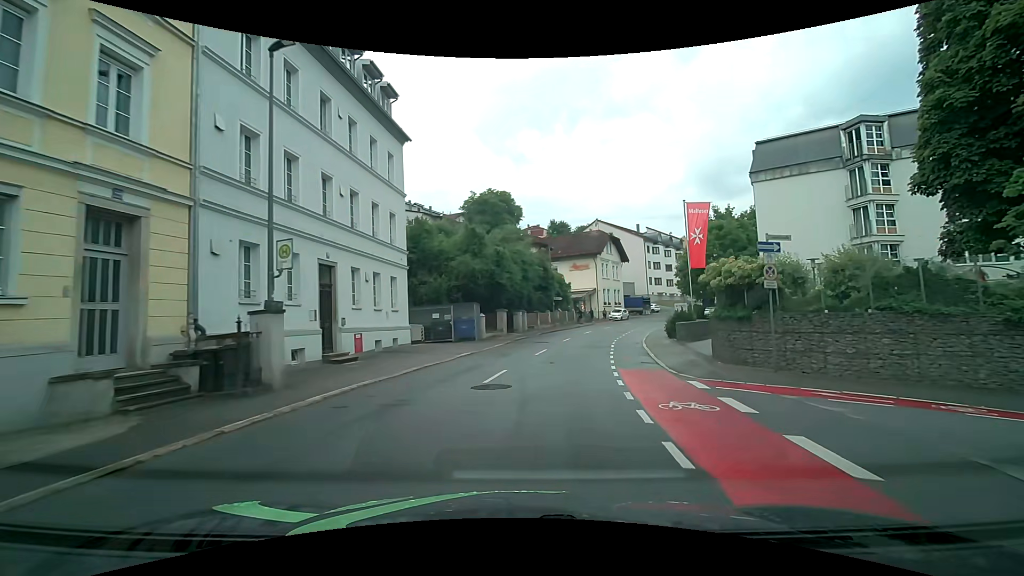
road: tertiary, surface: asphalt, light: Day
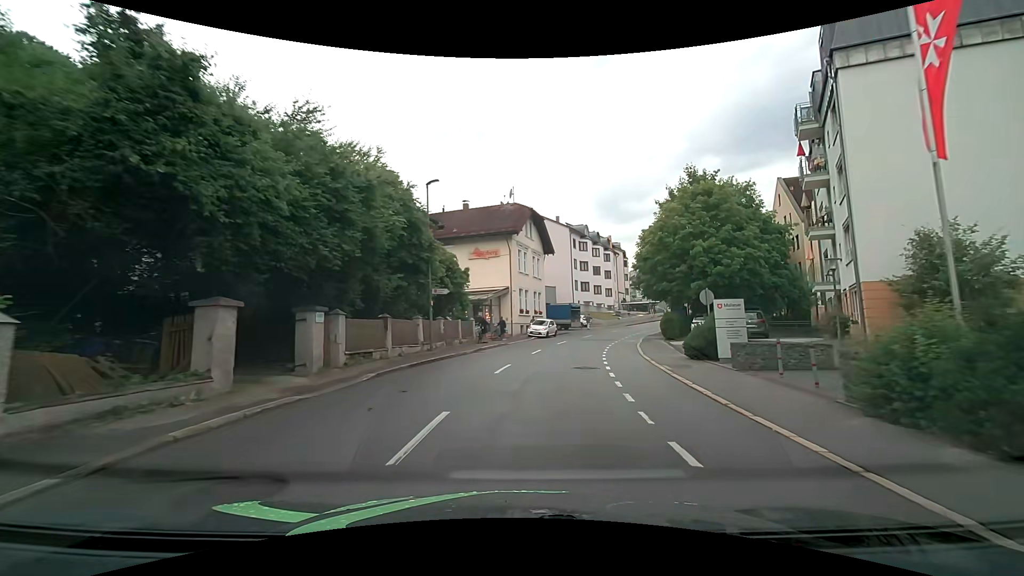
(+2.9, +24.0) m; +13°
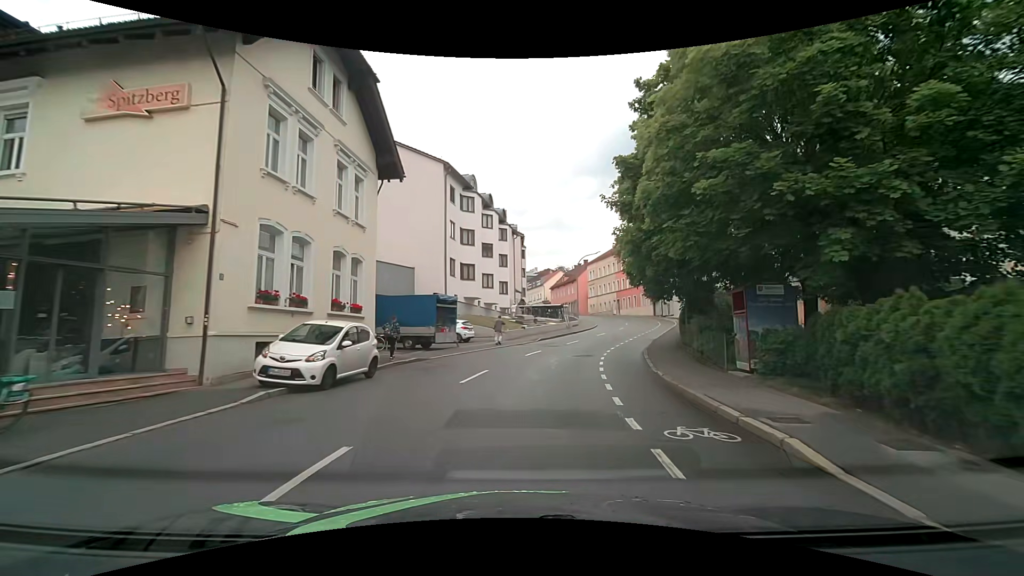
(+3.2, +28.5) m; +14°
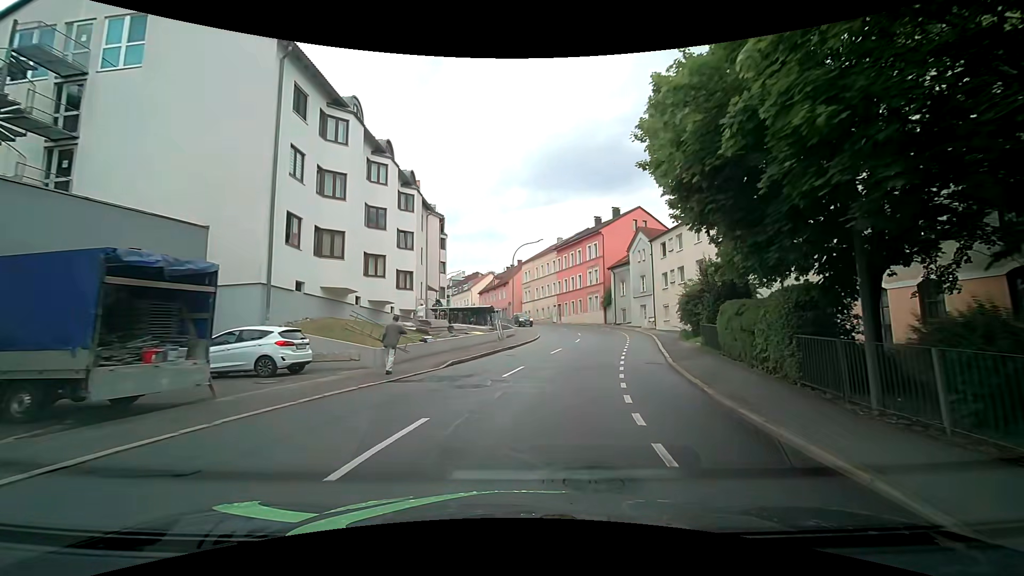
(+1.0, +15.9) m; +8°
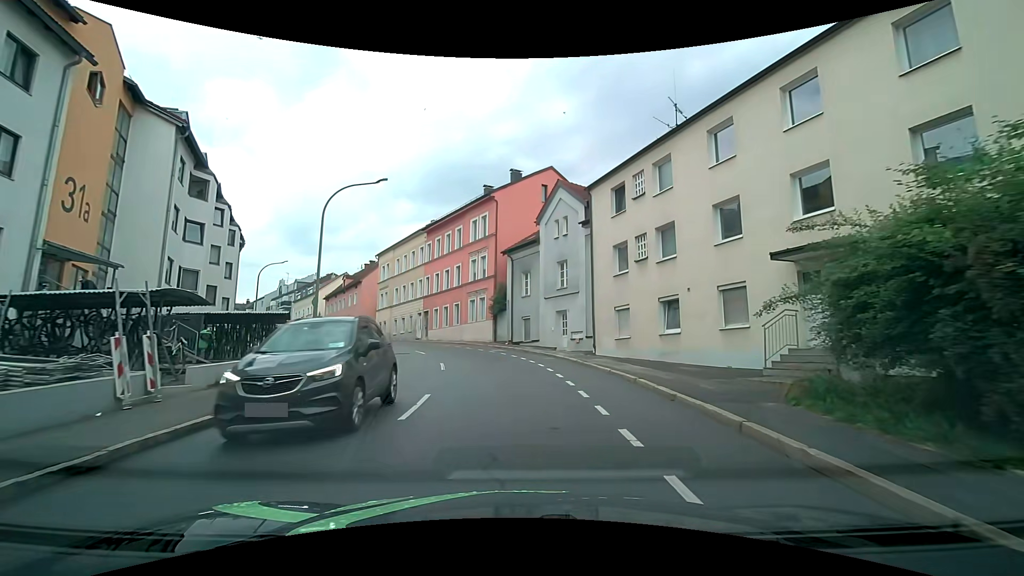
(+3.0, +23.1) m; +13°
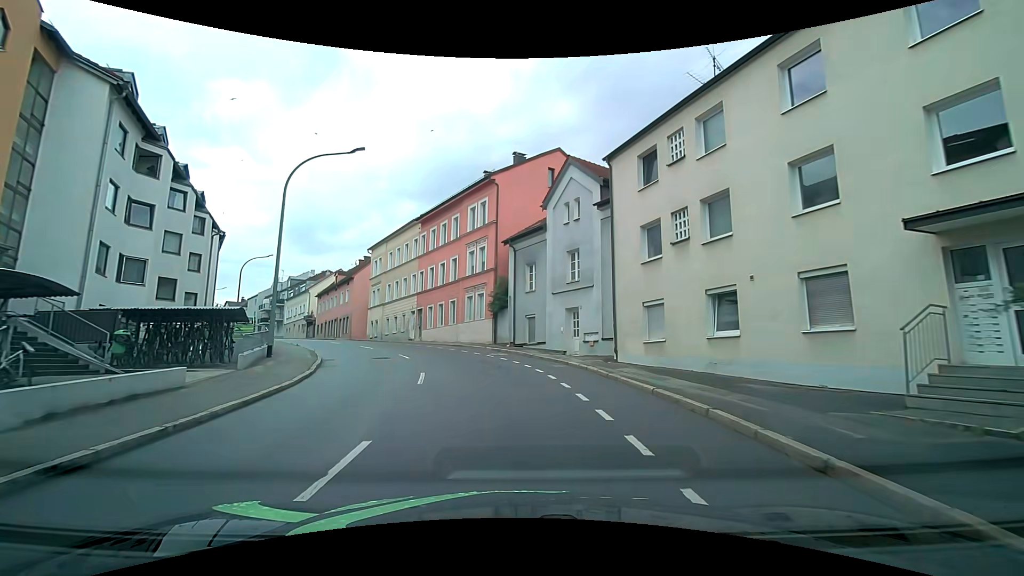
(0.0, +4.5) m; 0°
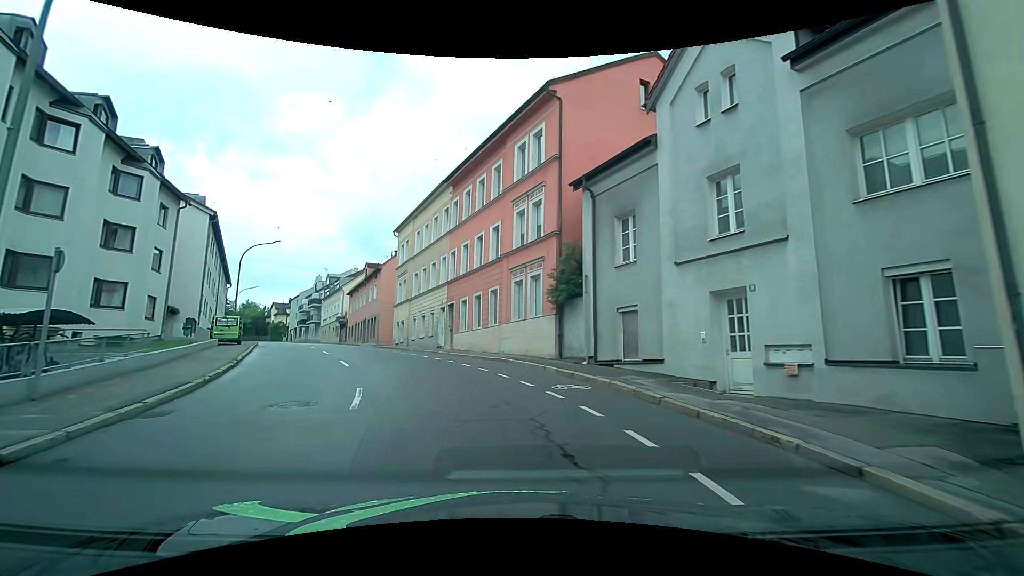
(-0.5, +13.2) m; -6°
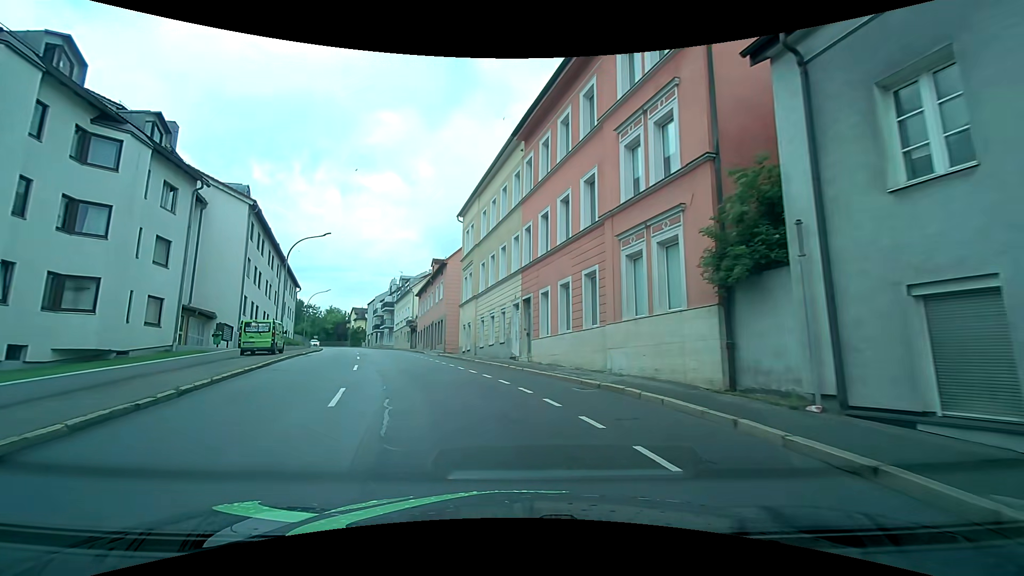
(-0.6, +8.6) m; -9°
(-1, +10) (-3, +20) (-6, +29) (-9, +39) (-13, +48) (-16, +58) (-20, +67) (-23, +76) (-27, +85) (-32, +94) m
